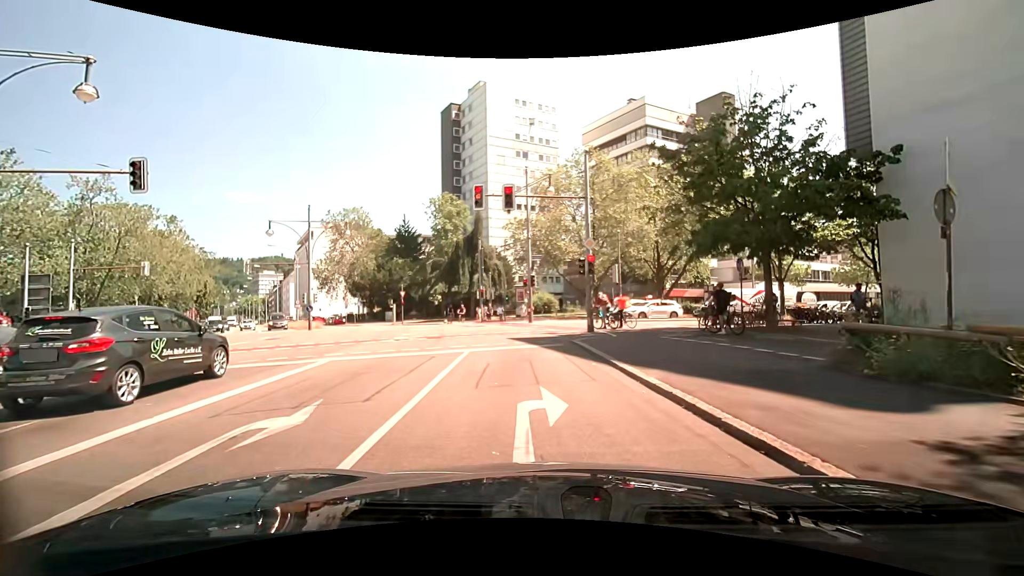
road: secondary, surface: asphalt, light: Day
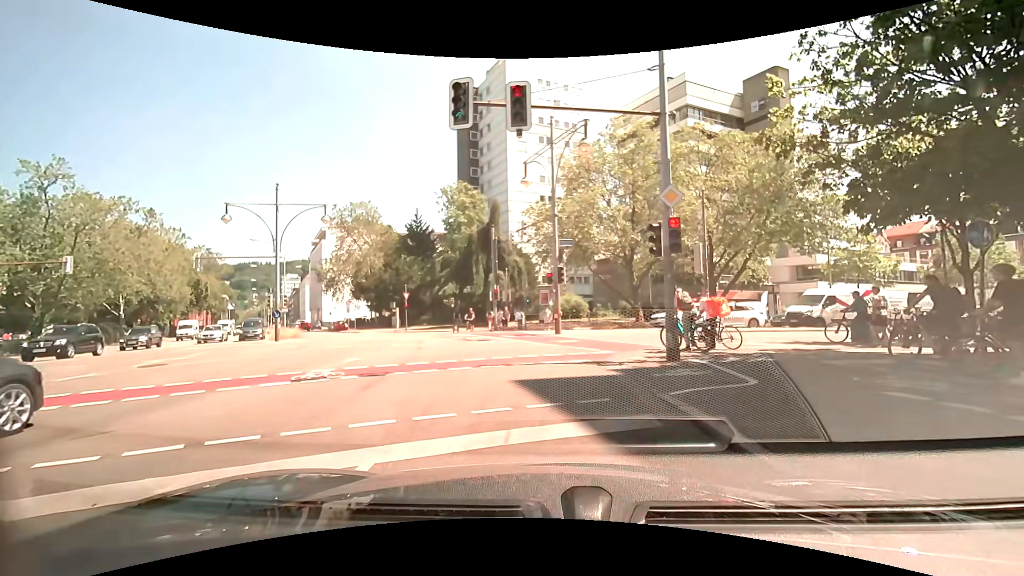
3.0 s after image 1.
(-0.1, +9.0) m; -1°
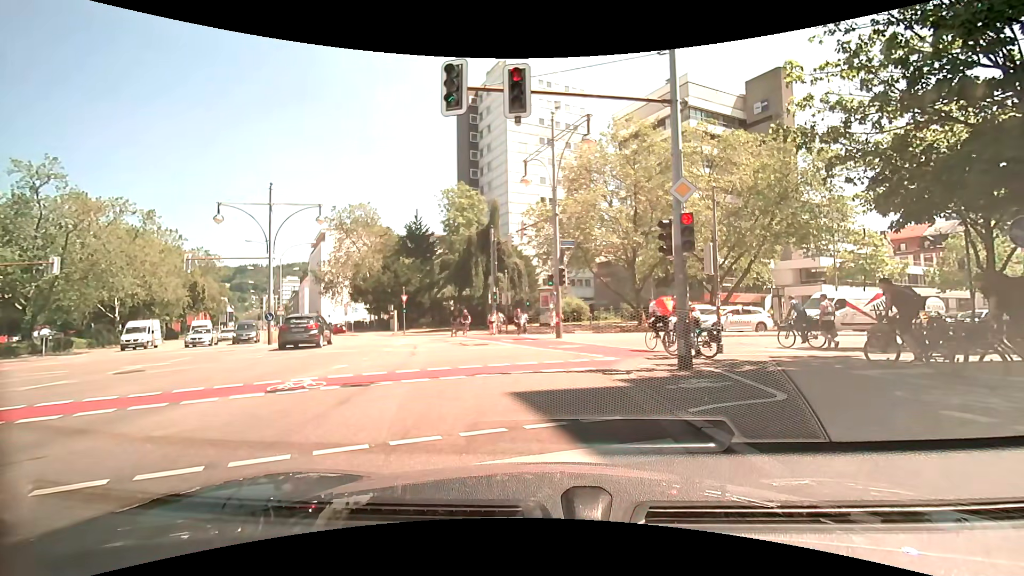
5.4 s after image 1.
(0.0, +0.9) m; 0°
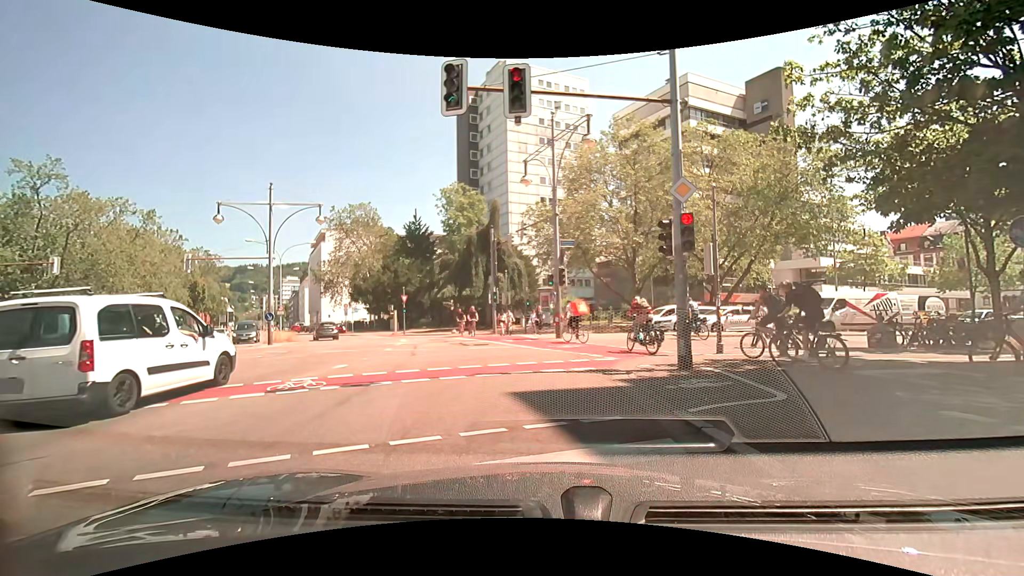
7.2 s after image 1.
(0.0, 0.0) m; 0°
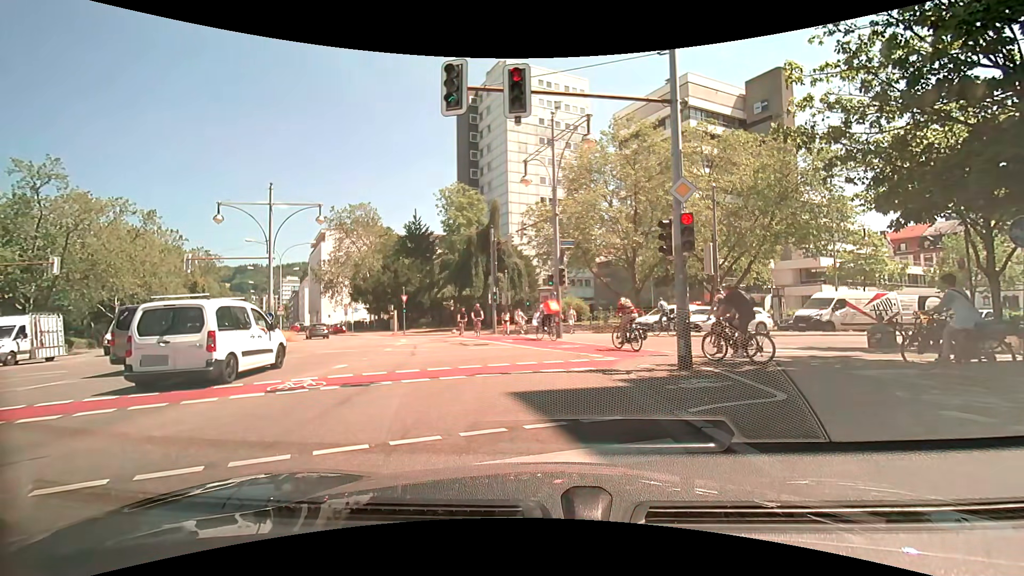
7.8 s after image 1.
(0.0, 0.0) m; 0°
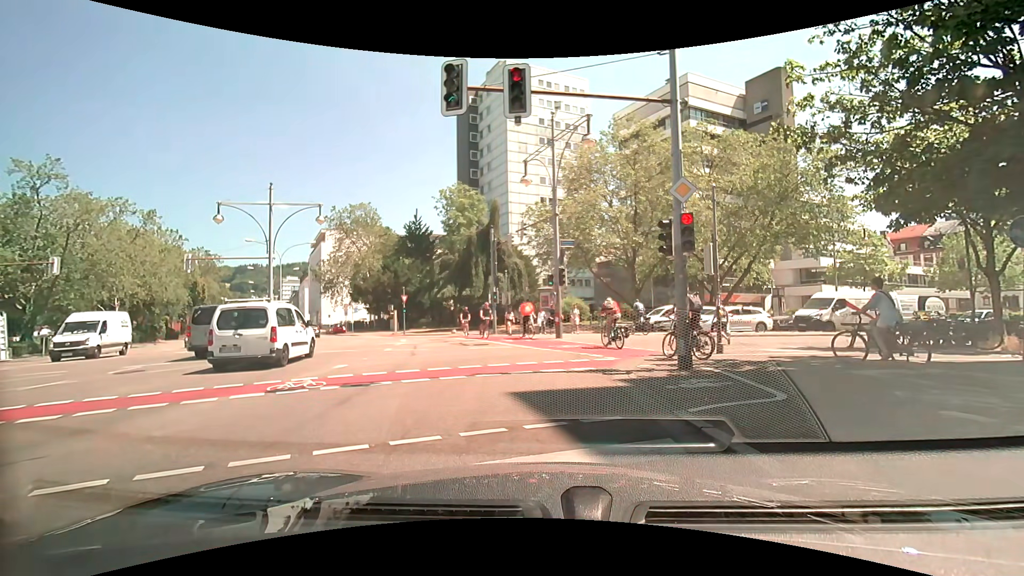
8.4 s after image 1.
(0.0, 0.0) m; 0°
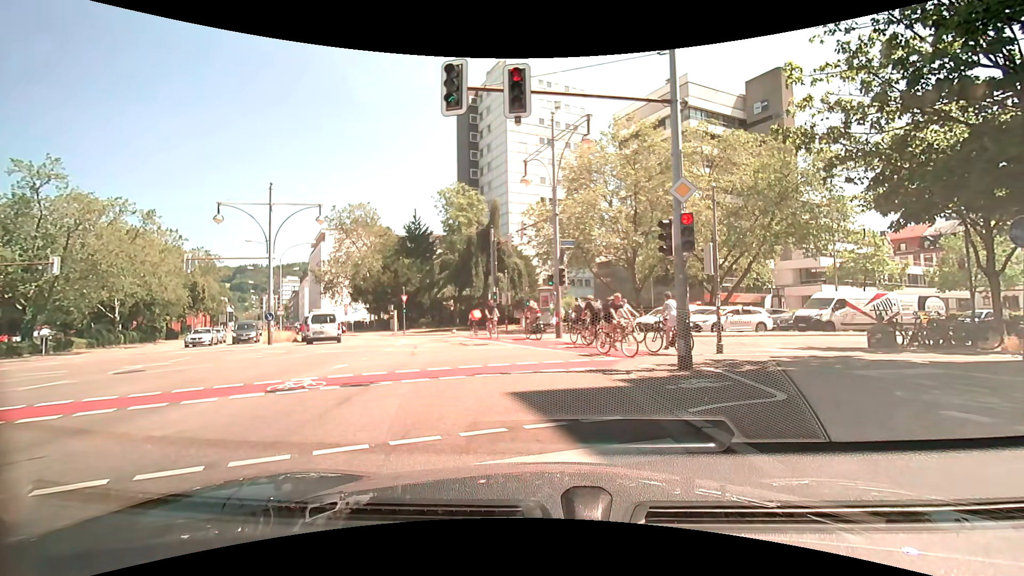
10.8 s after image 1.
(0.0, 0.0) m; 0°
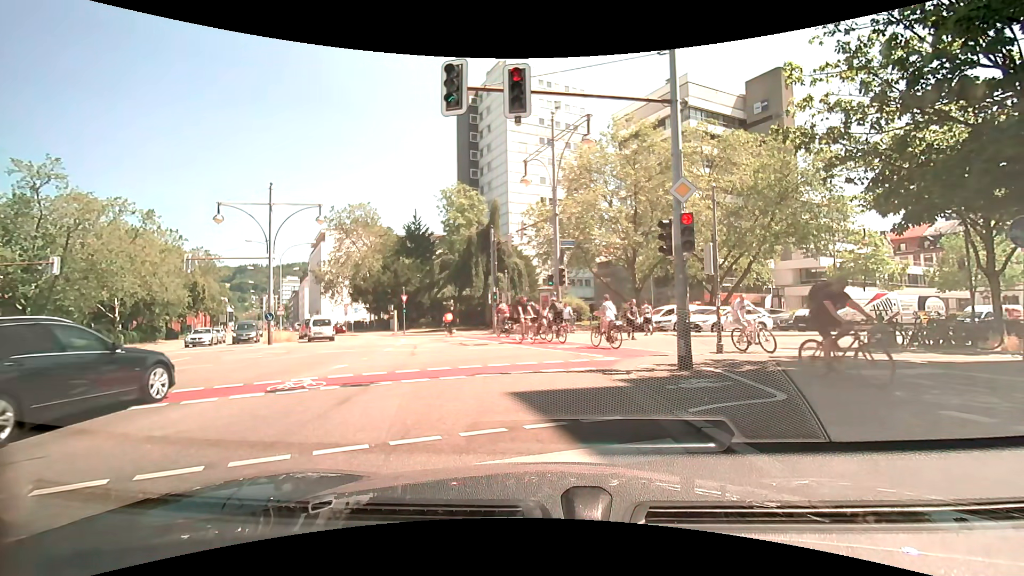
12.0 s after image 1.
(0.0, 0.0) m; 0°
